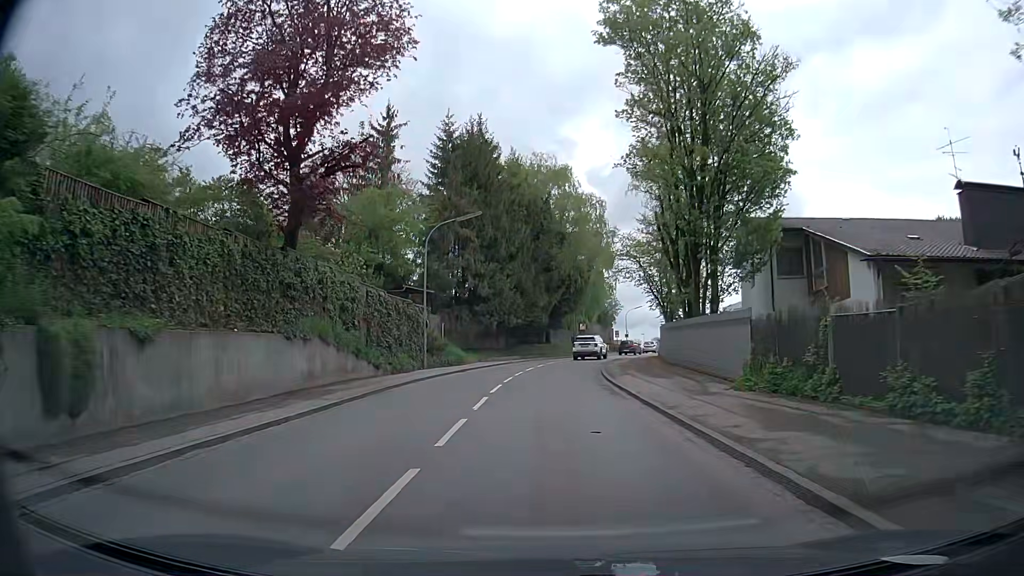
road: secondary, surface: asphalt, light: Day
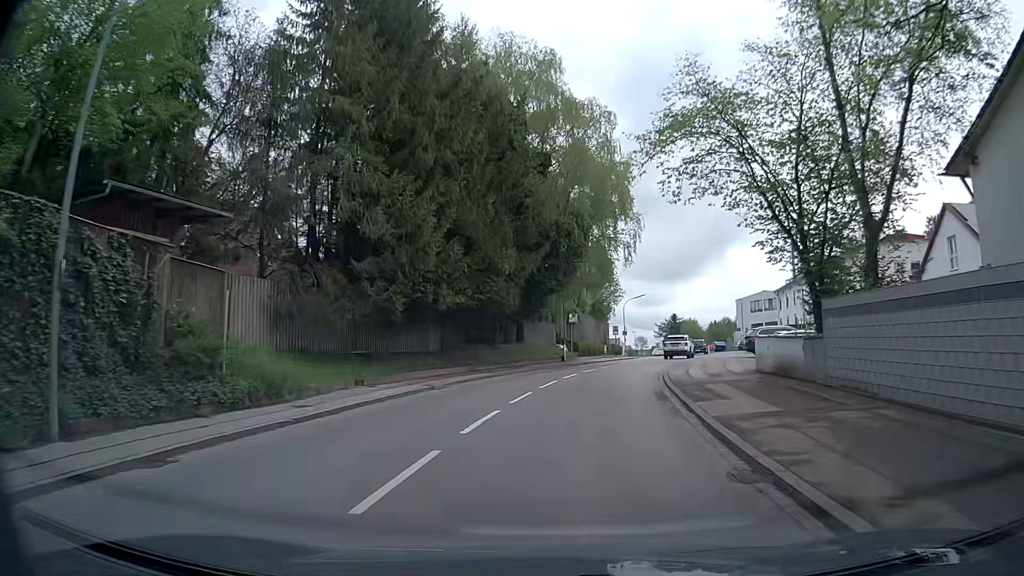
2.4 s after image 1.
(-0.1, +27.0) m; +1°
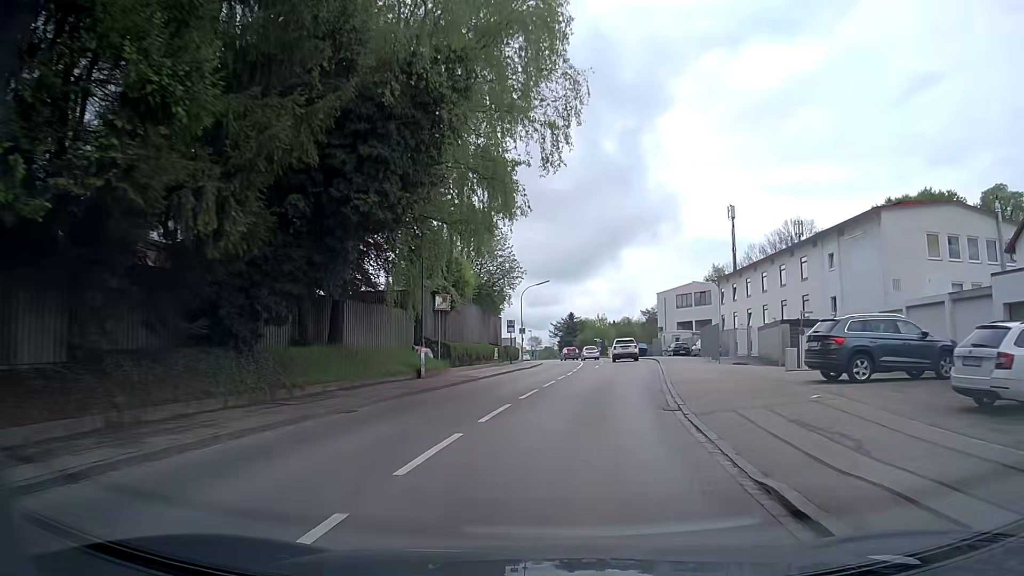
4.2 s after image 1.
(+1.6, +21.5) m; +9°
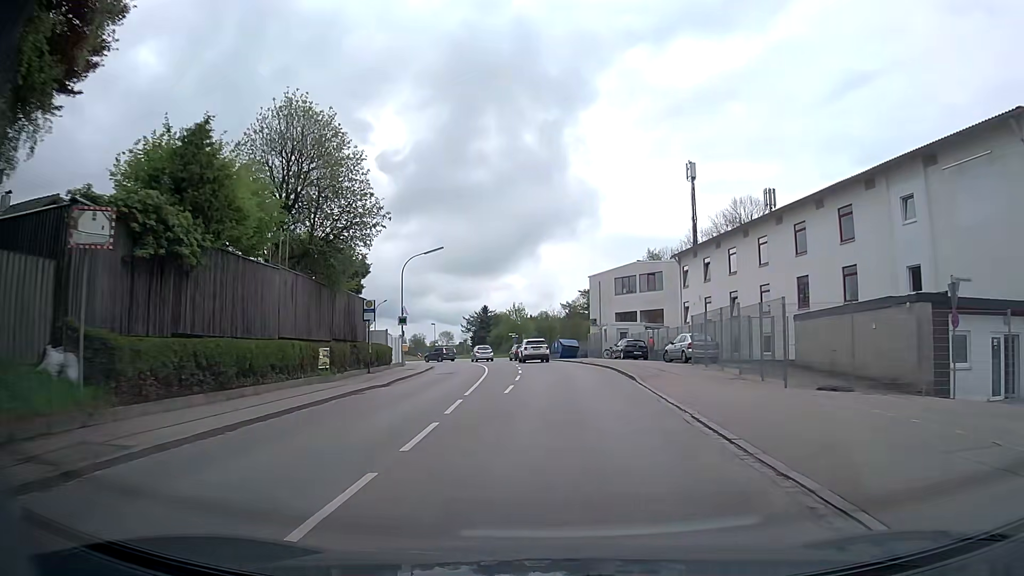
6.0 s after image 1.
(+1.6, +21.3) m; +7°
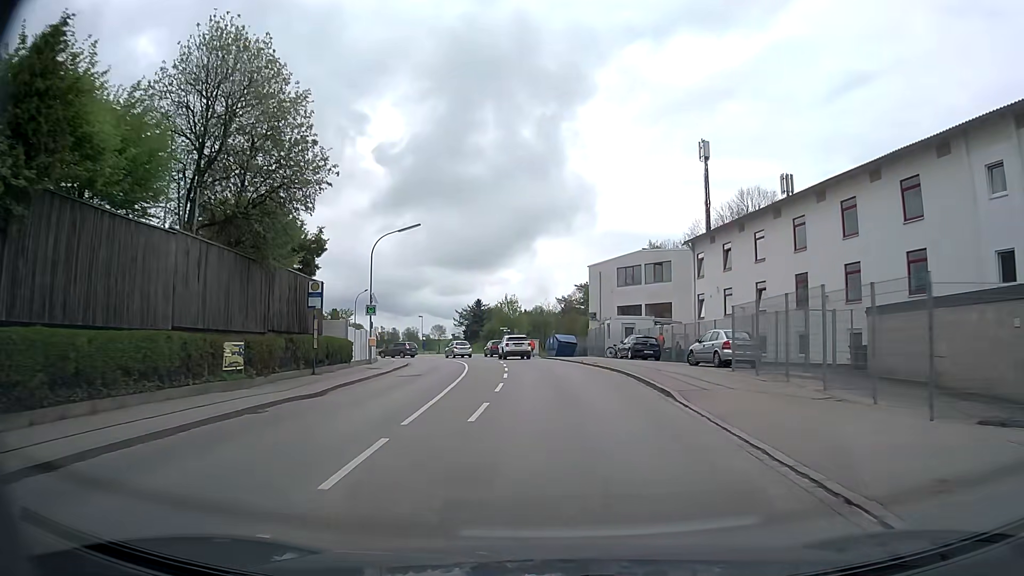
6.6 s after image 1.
(0.0, +7.2) m; 0°
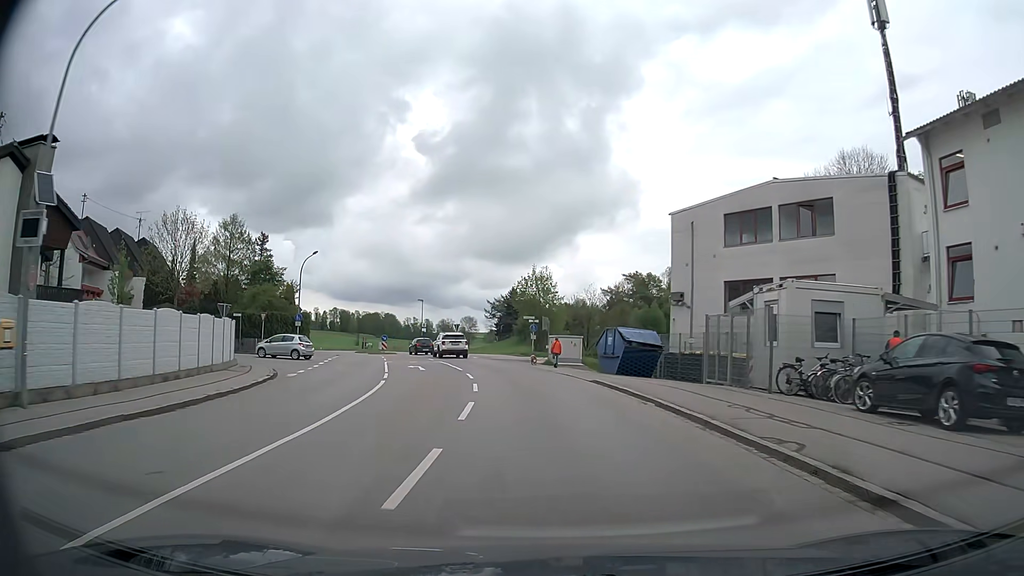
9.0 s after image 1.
(-0.4, +29.9) m; -3°
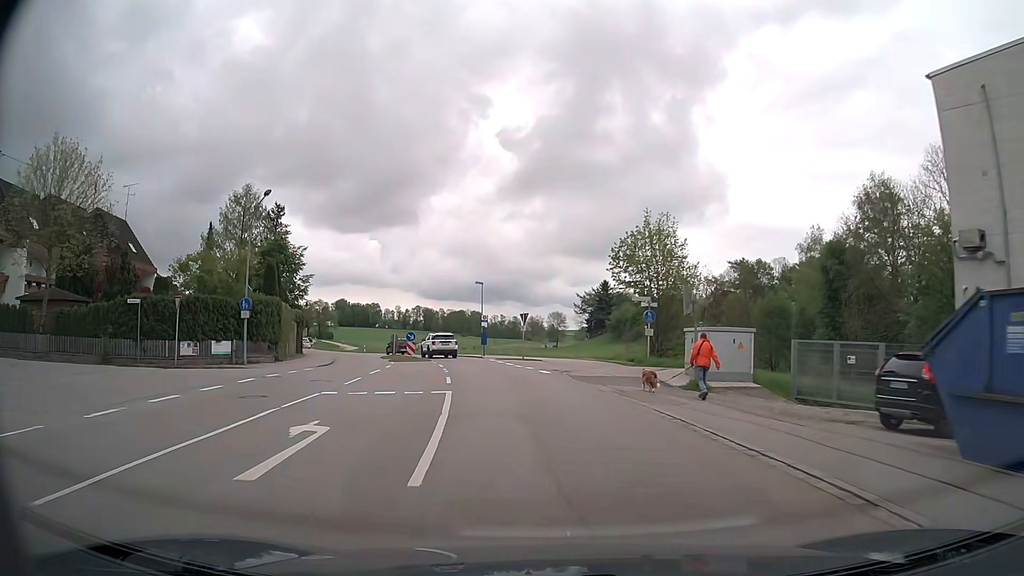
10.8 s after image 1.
(-1.4, +23.3) m; -8°
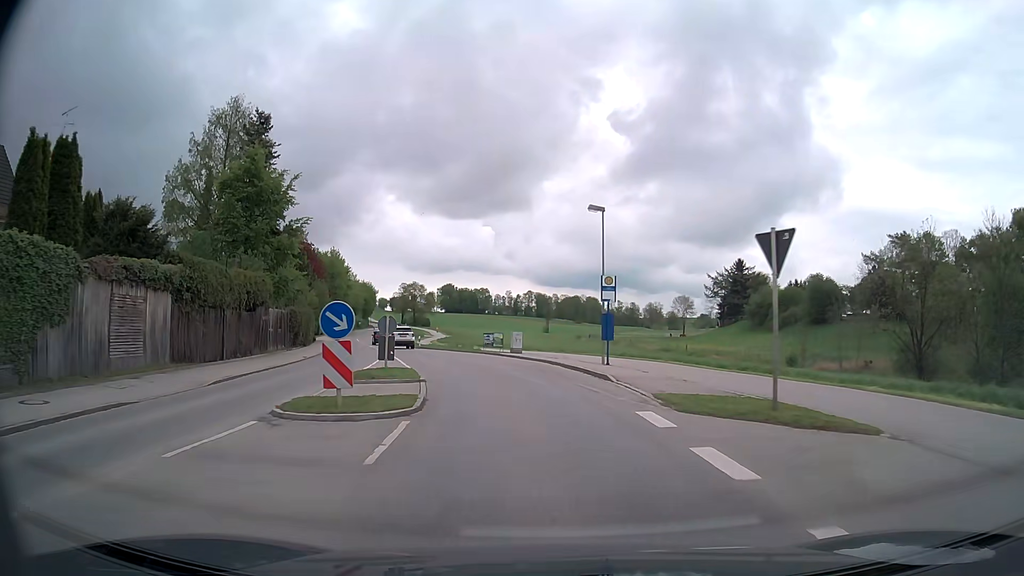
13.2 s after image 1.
(-2.8, +30.8) m; -10°
(0, +10) (-2, +20) (-4, +30) (-7, +39) (-10, +49) (-13, +58) (-16, +68) (-19, +77) (-22, +87) (-25, +96) m
